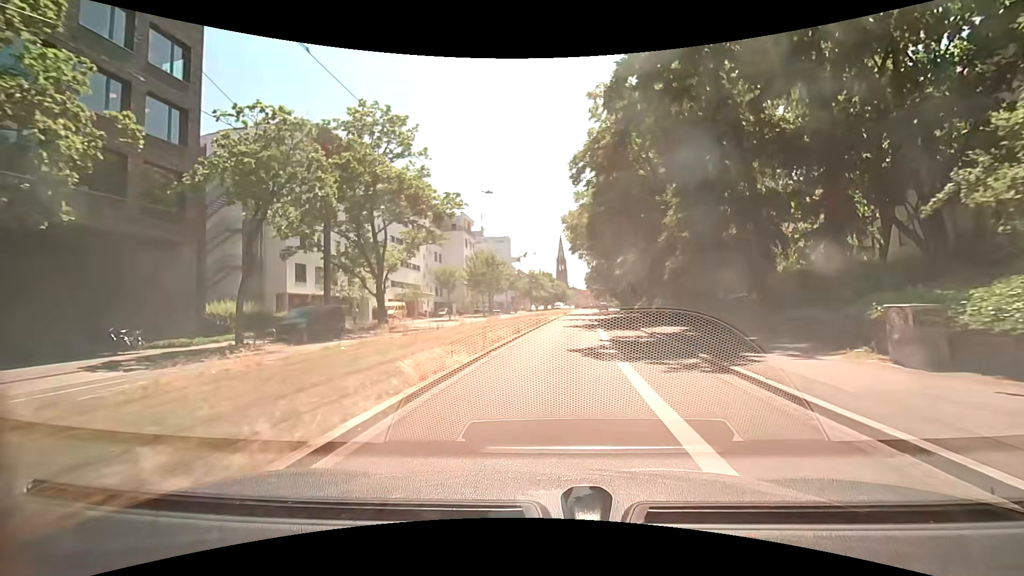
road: primary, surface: asphalt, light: Day
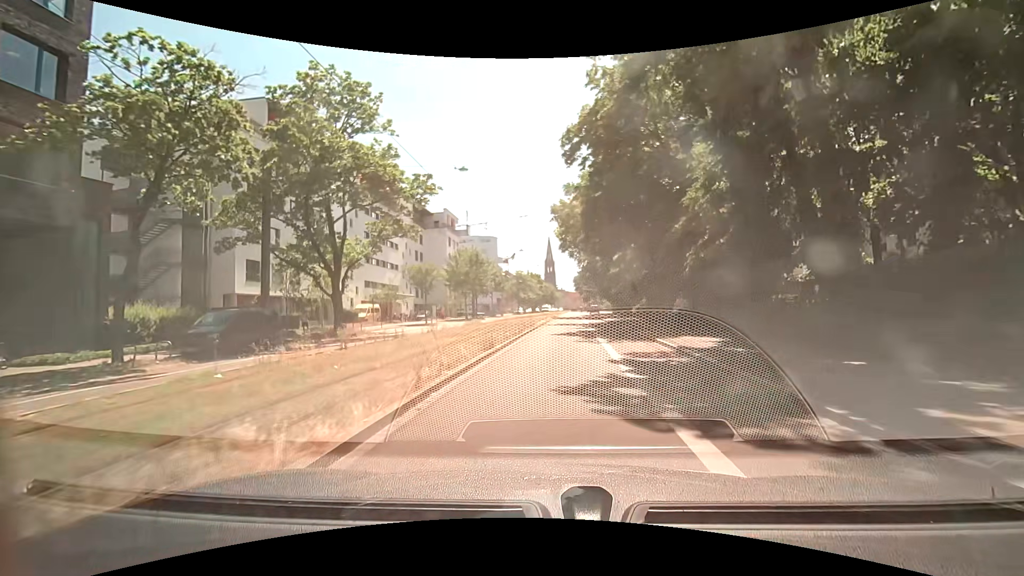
(+0.1, +6.0) m; +2°
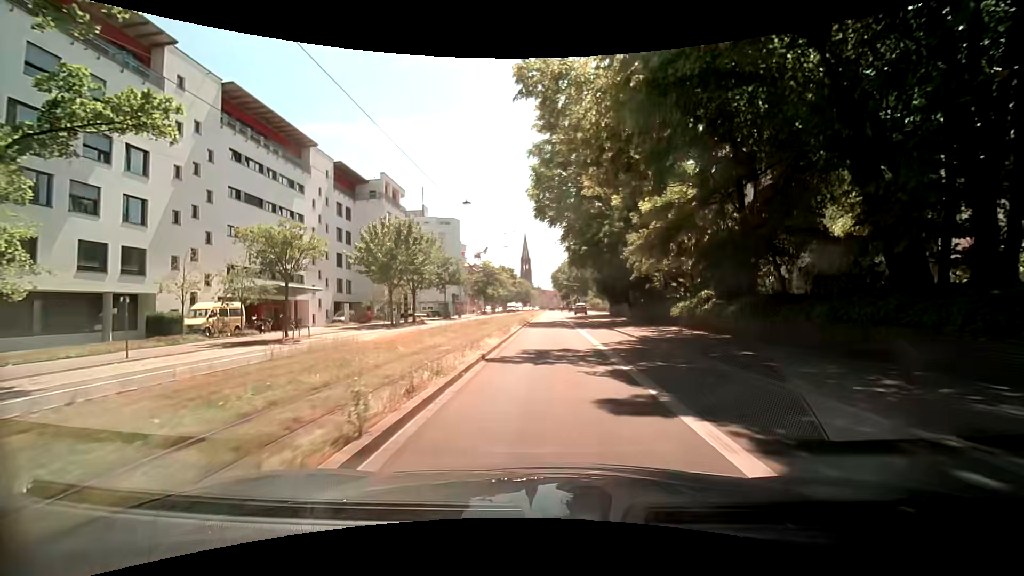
(+0.4, +24.4) m; +2°
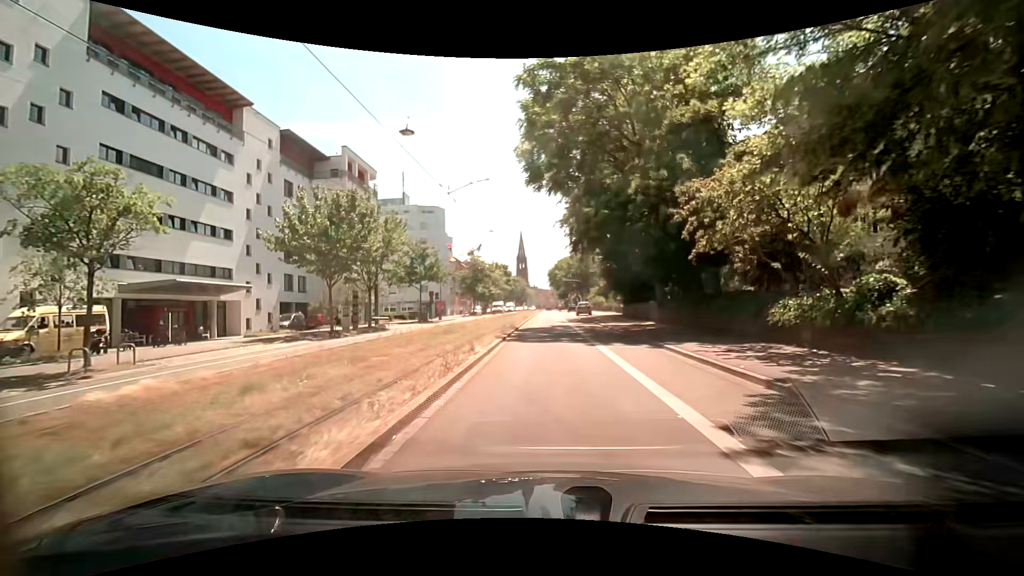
(0.0, +12.3) m; 0°
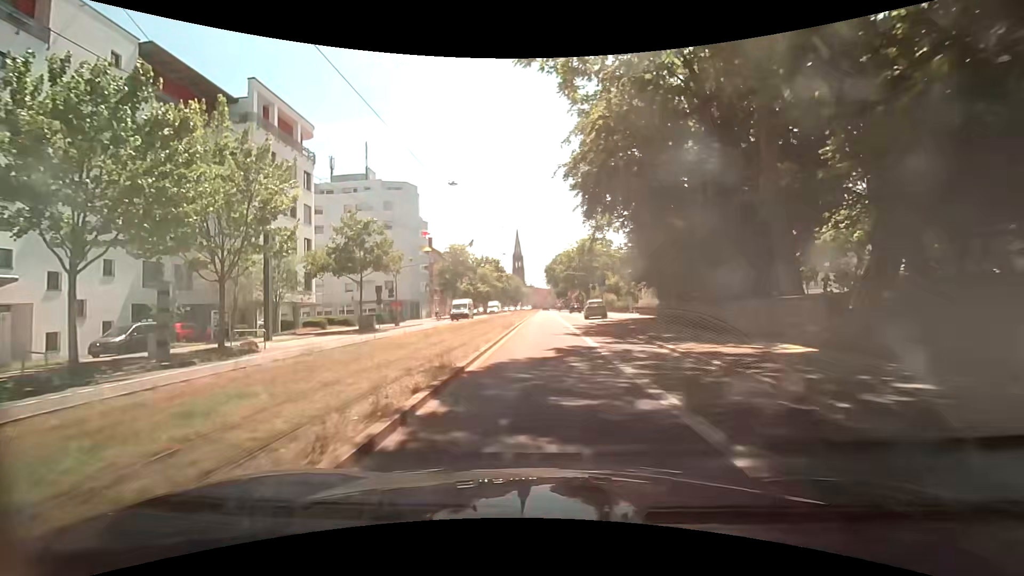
(0.0, +18.3) m; 0°
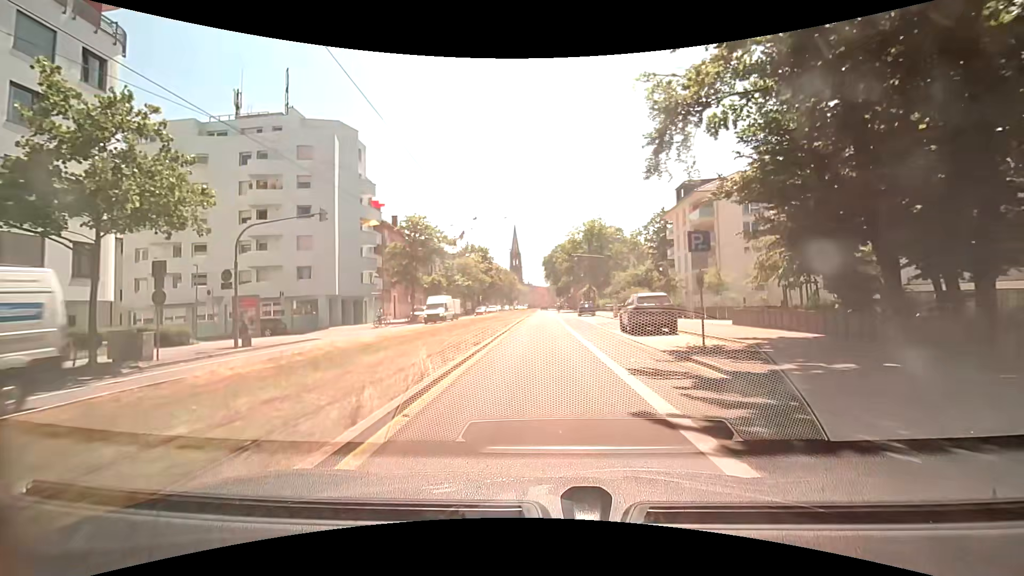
(0.0, +24.2) m; 0°
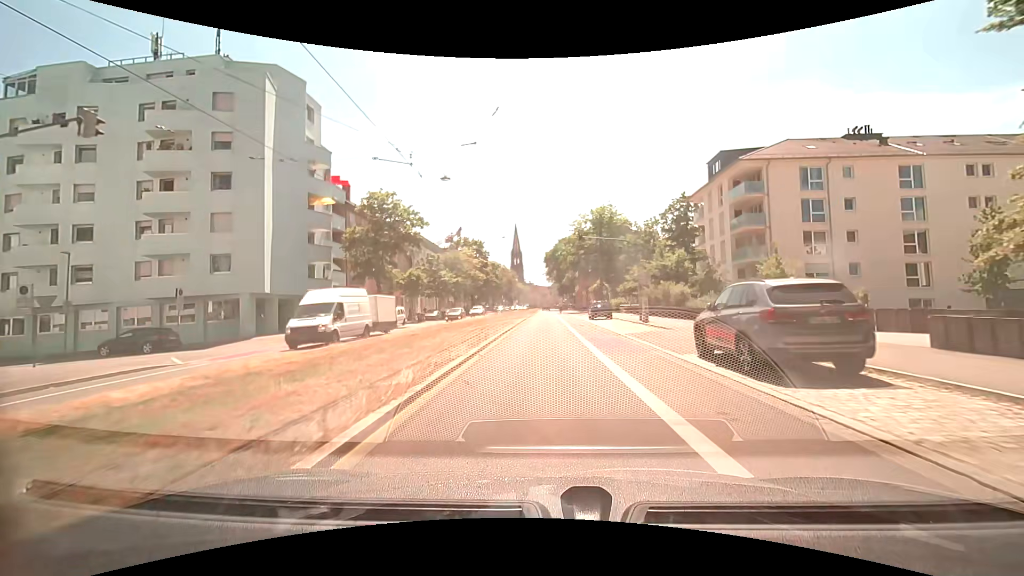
(0.0, +12.0) m; 0°
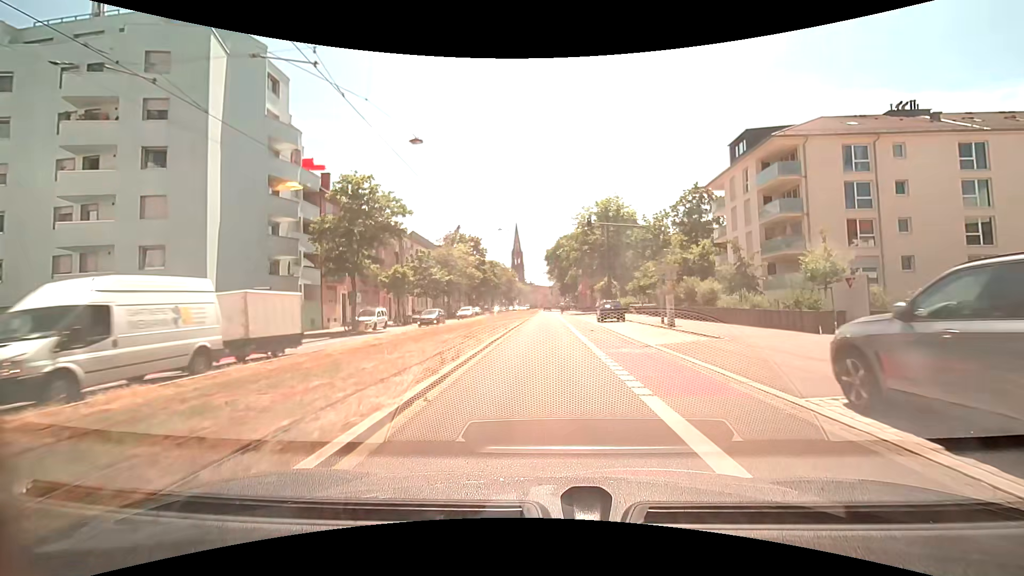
(0.0, +6.0) m; 0°
